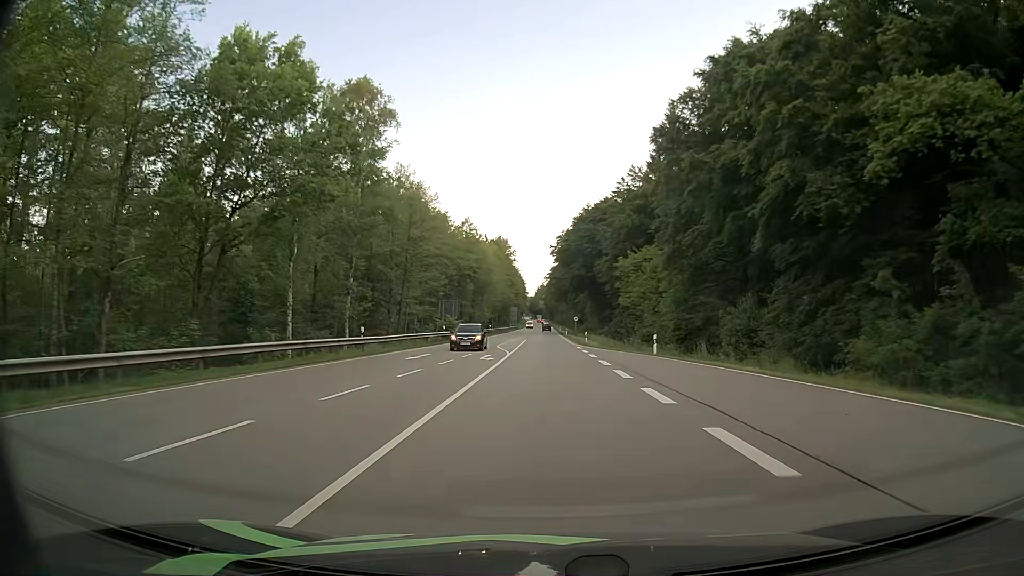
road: secondary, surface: asphalt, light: Day
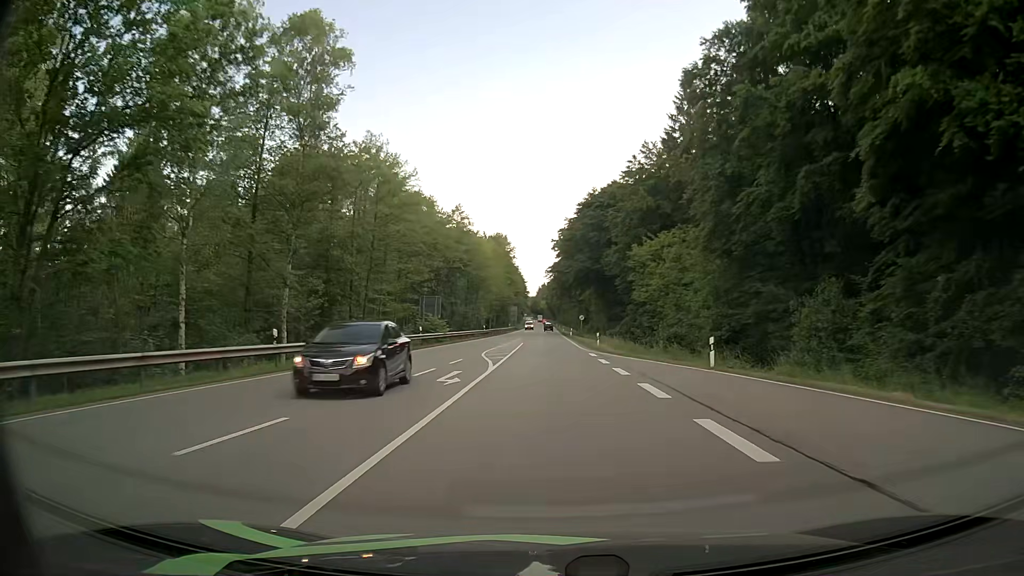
(0.0, +11.4) m; 0°
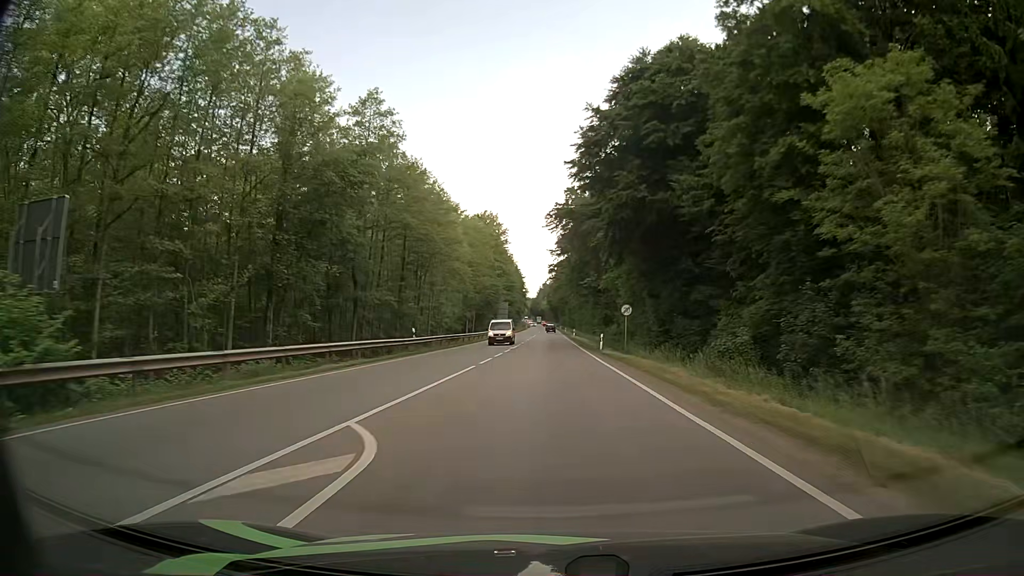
(-0.5, +46.2) m; -1°
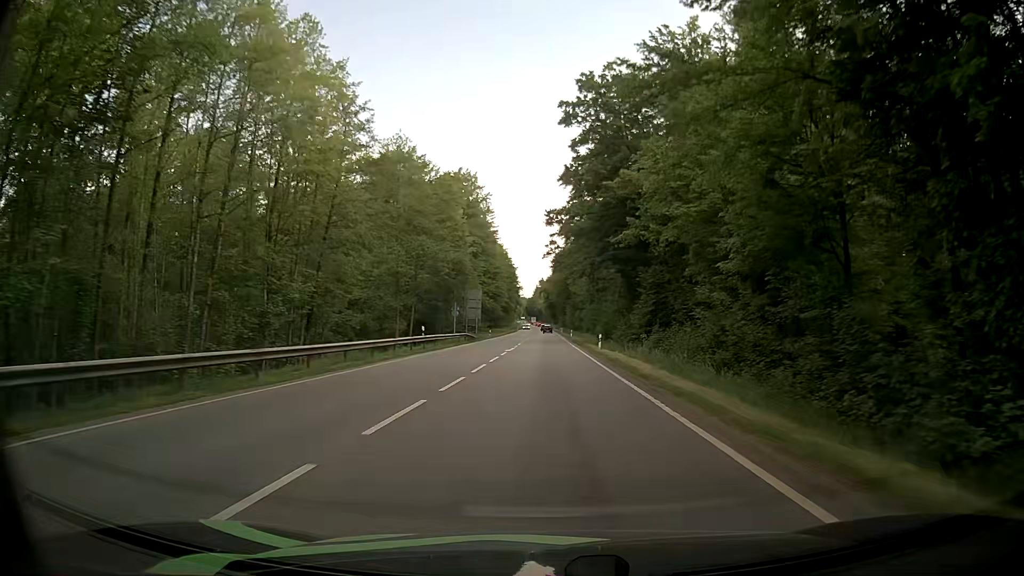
(+0.3, +47.1) m; +1°
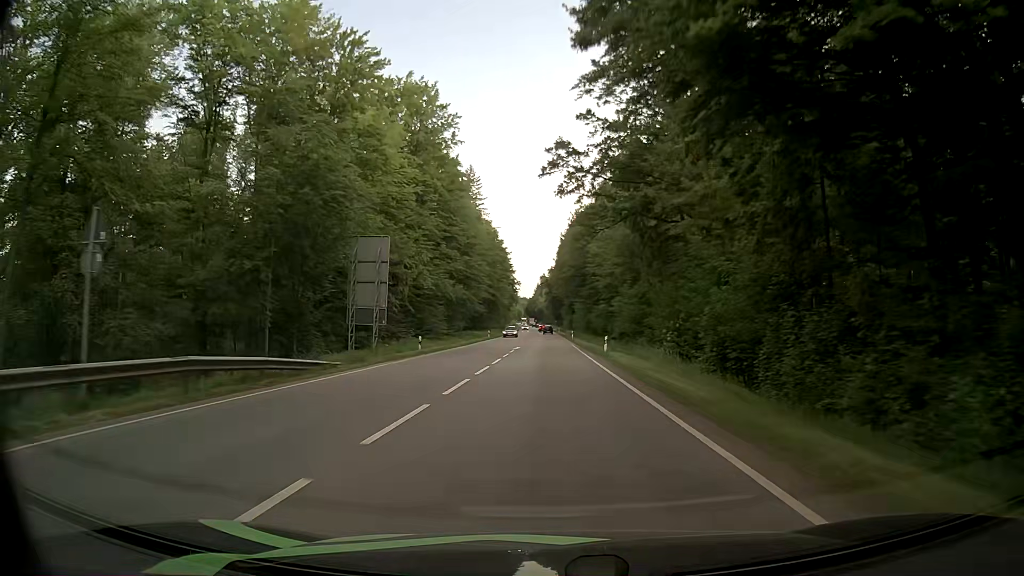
(-0.1, +48.6) m; -1°
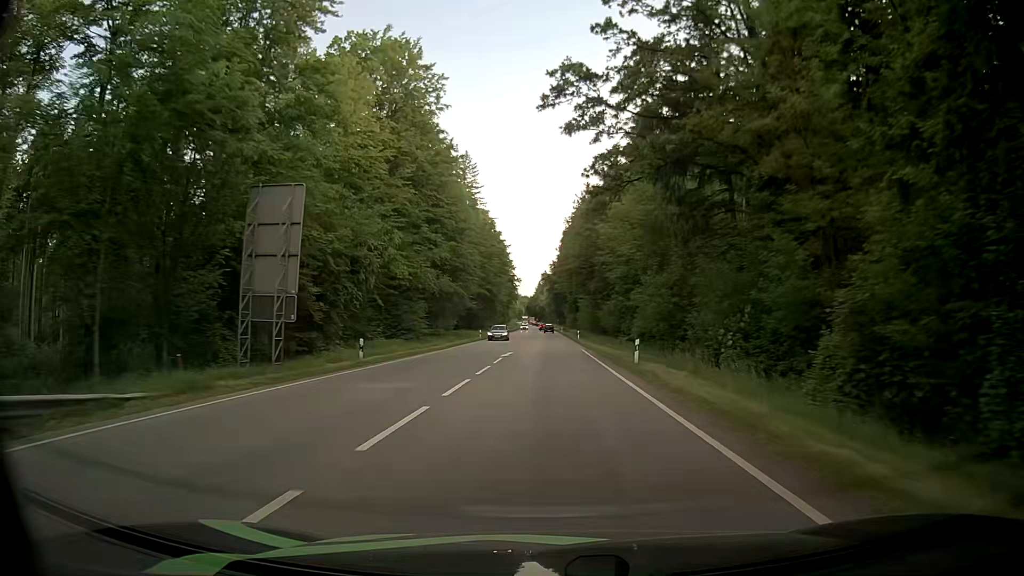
(+0.1, +12.5) m; +1°
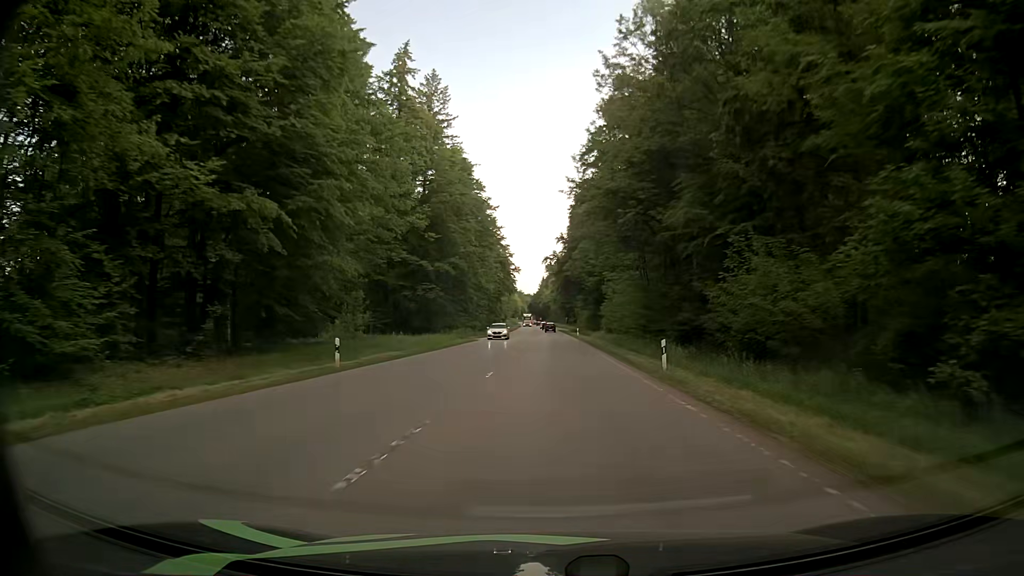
(-0.3, +50.6) m; -1°
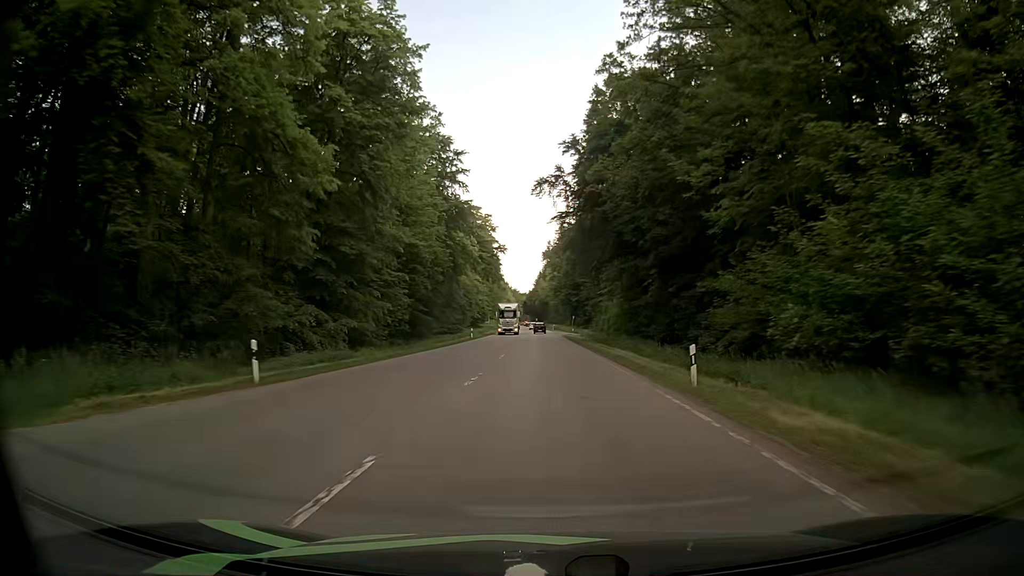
(+0.2, +62.7) m; 0°
(0, +10) (0, +20) (0, +30) (0, +40) (0, +50) (-1, +60) (-1, +70) (-1, +80) (-1, +90) (-2, +100) m
